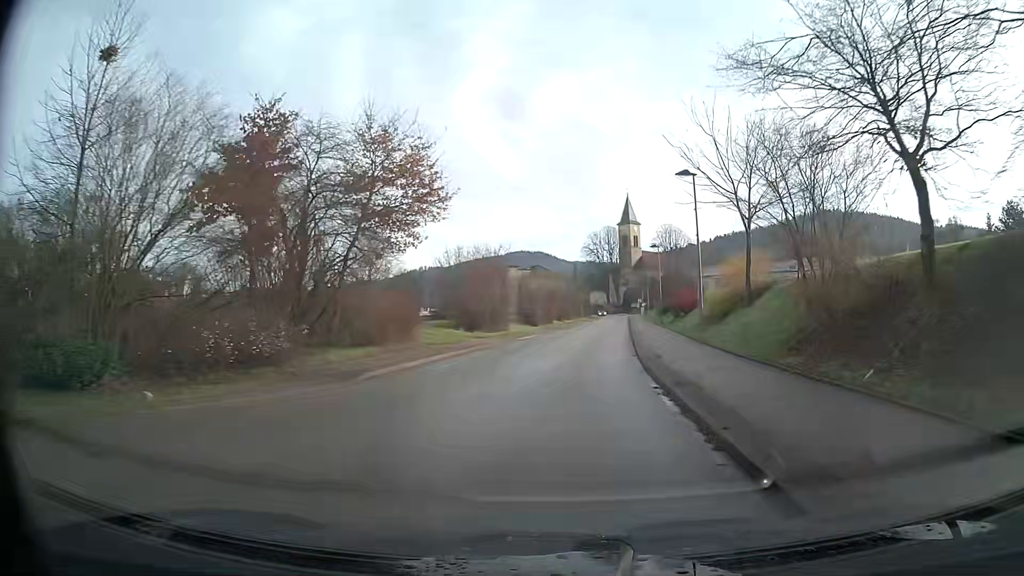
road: secondary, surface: asphalt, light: Day
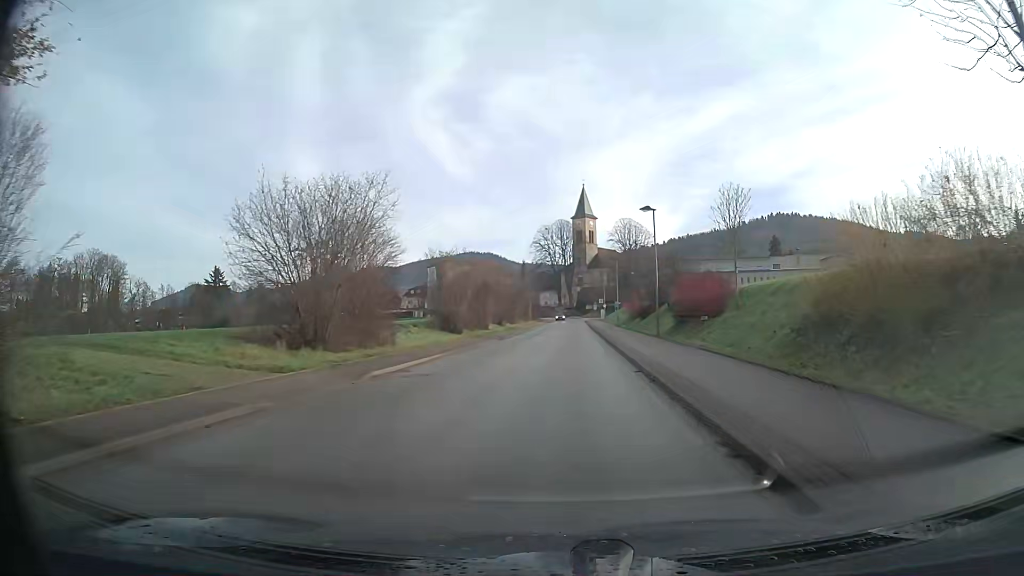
(+0.8, +21.1) m; +4°
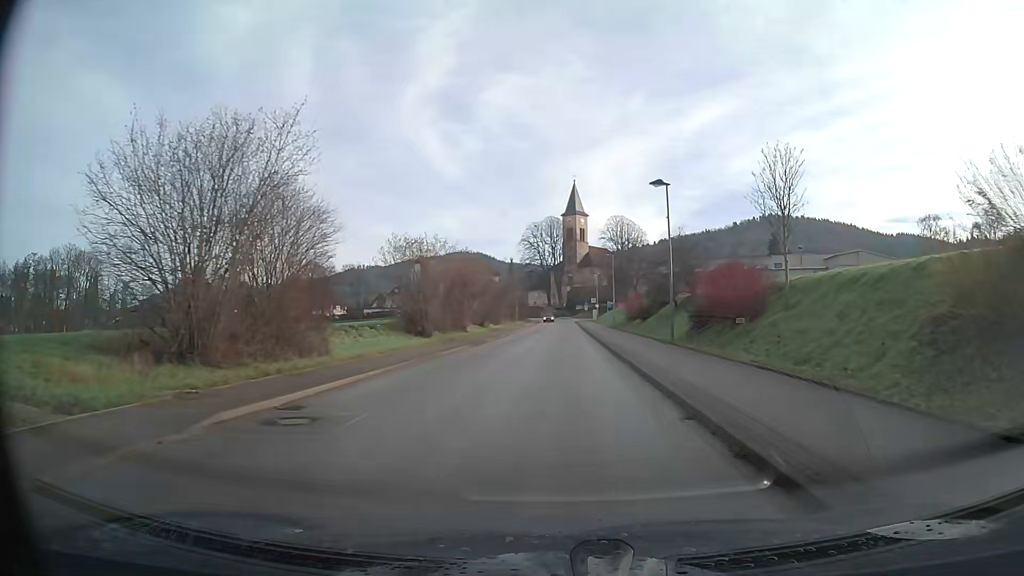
(0.0, +7.0) m; +1°
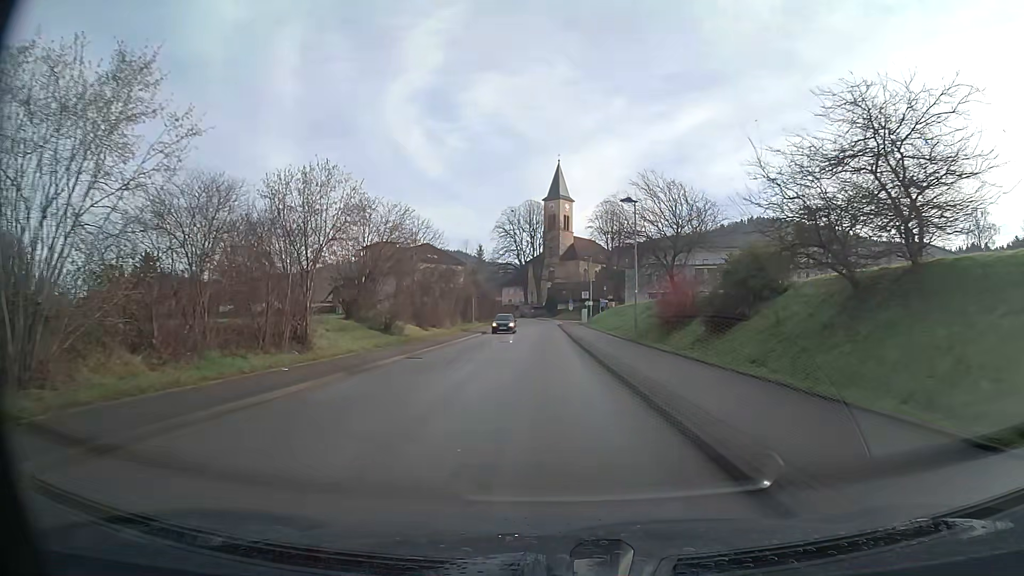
(+0.5, +27.5) m; +1°
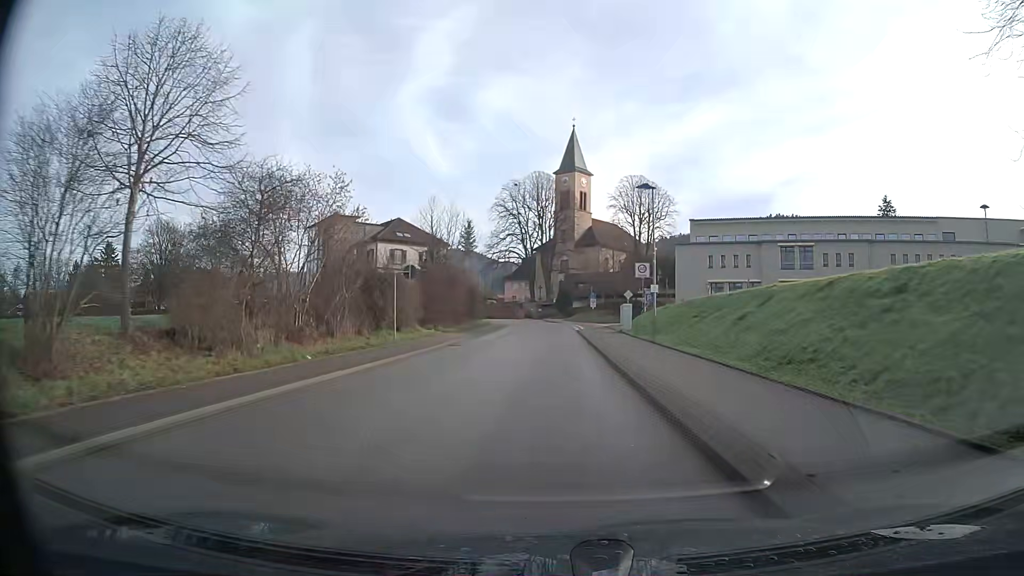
(-0.2, +32.9) m; -1°
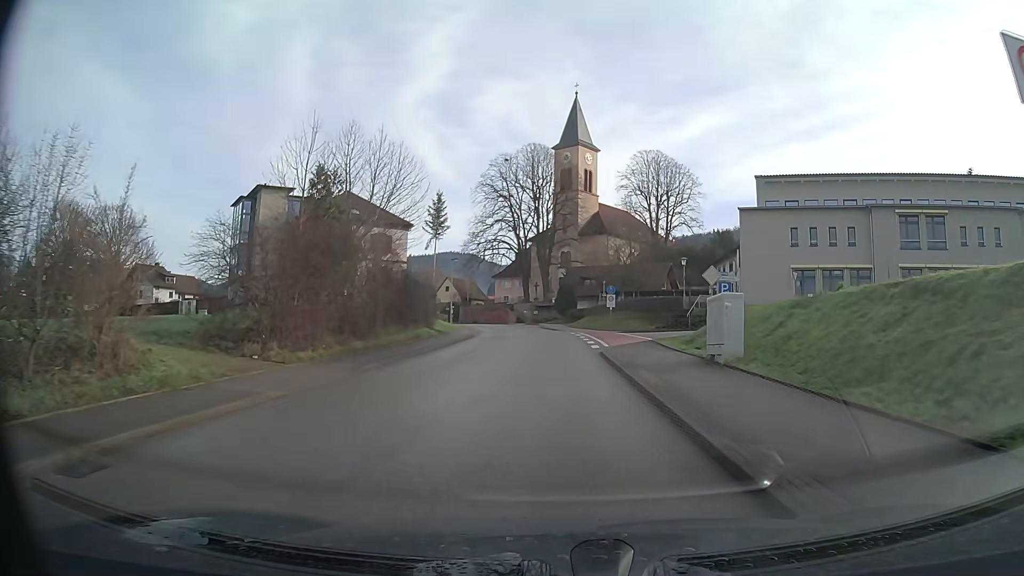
(0.0, +23.8) m; 0°
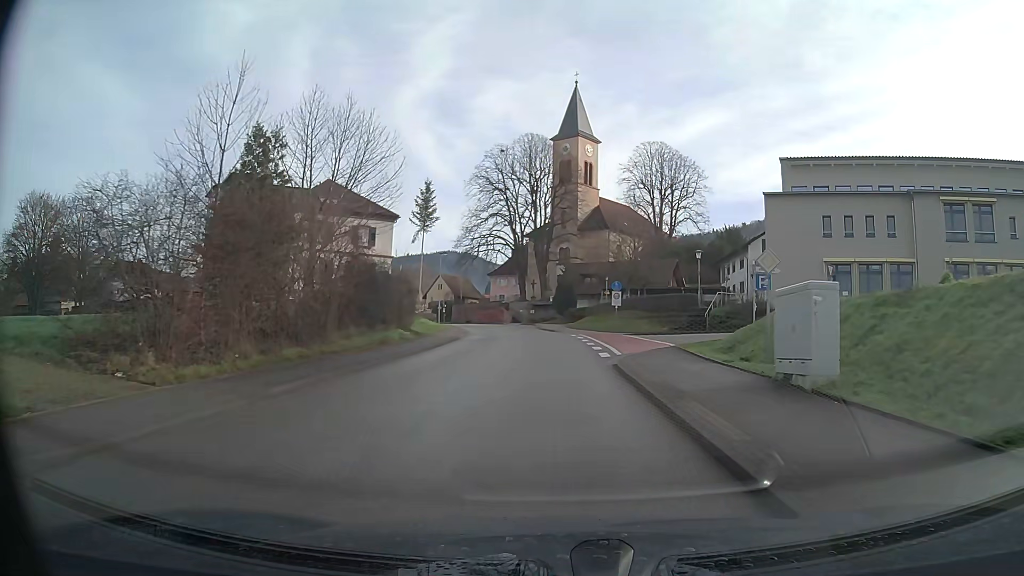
(0.0, +5.7) m; 0°
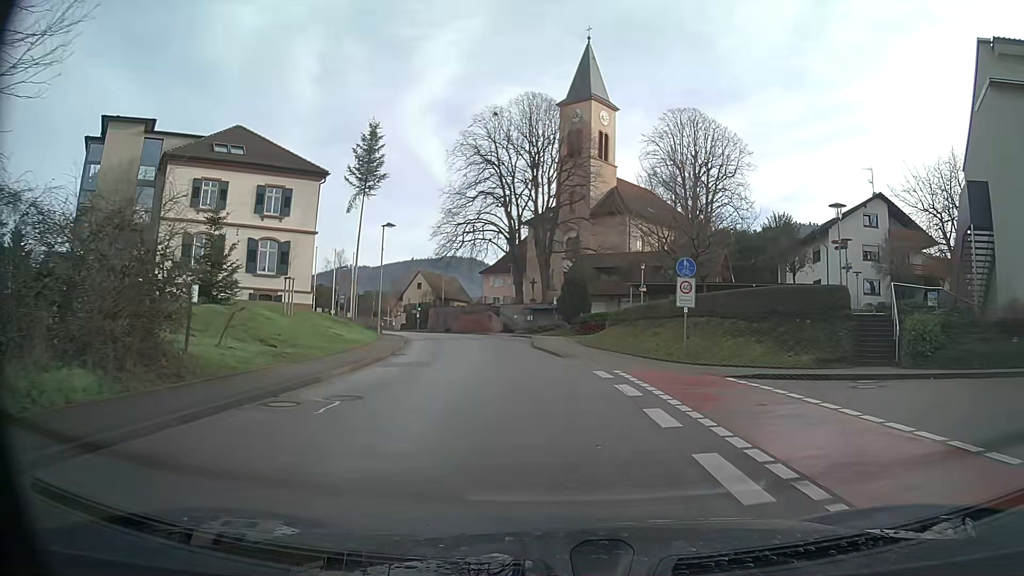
(-0.1, +21.8) m; -1°
(0, +10) (-1, +20) (-2, +30) (-4, +40) (-7, +49) (-10, +59) (-15, +68) (-19, +77) (-23, +86) (-25, +96) m
